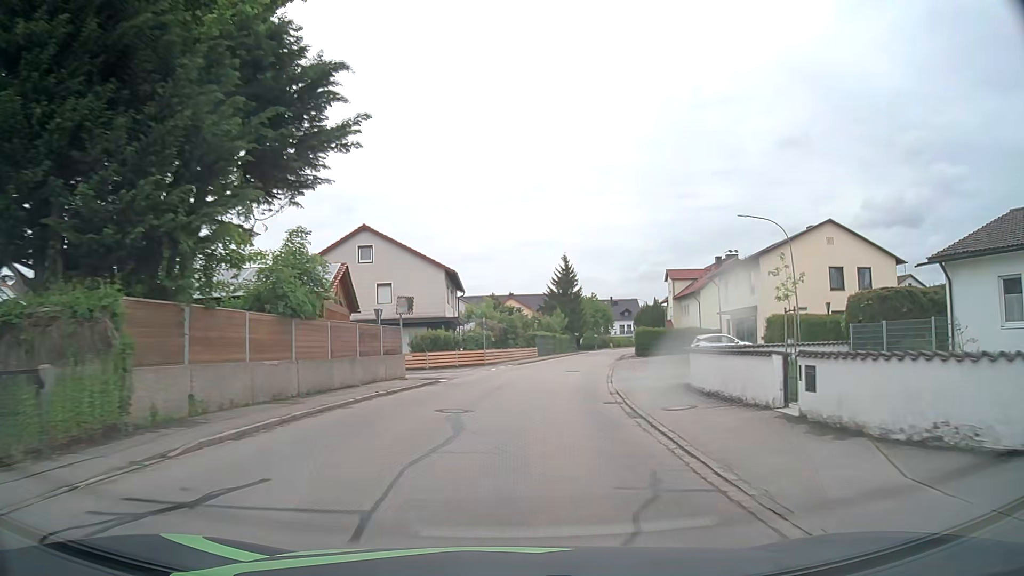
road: residential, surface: asphalt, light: Day
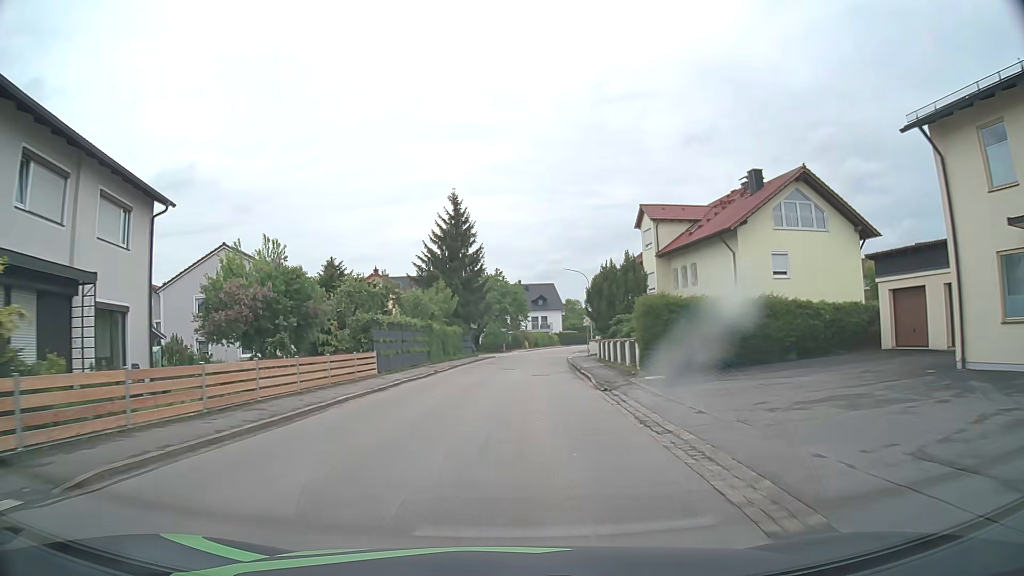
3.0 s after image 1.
(+4.0, +37.7) m; +9°
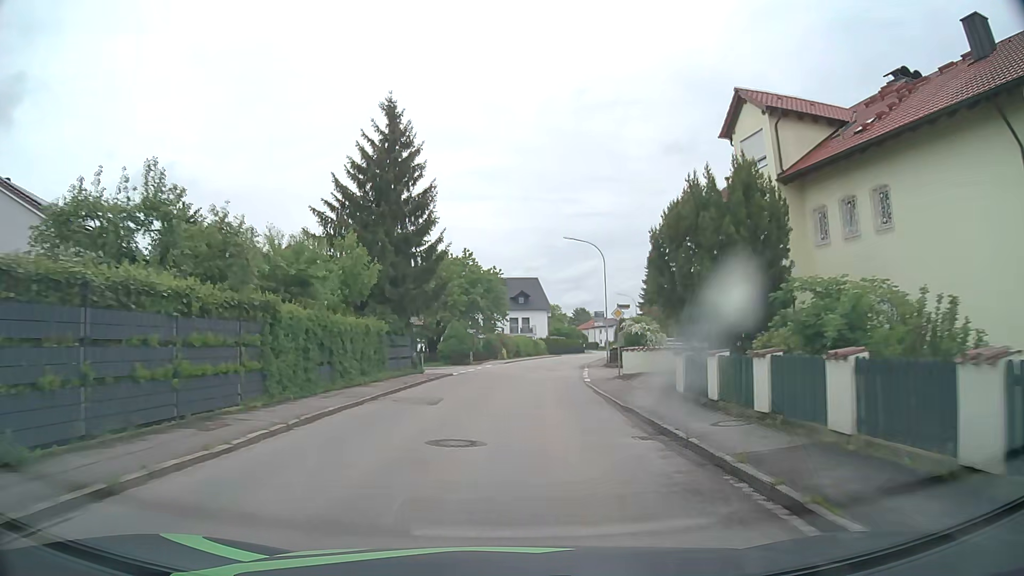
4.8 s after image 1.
(+0.3, +22.9) m; +2°
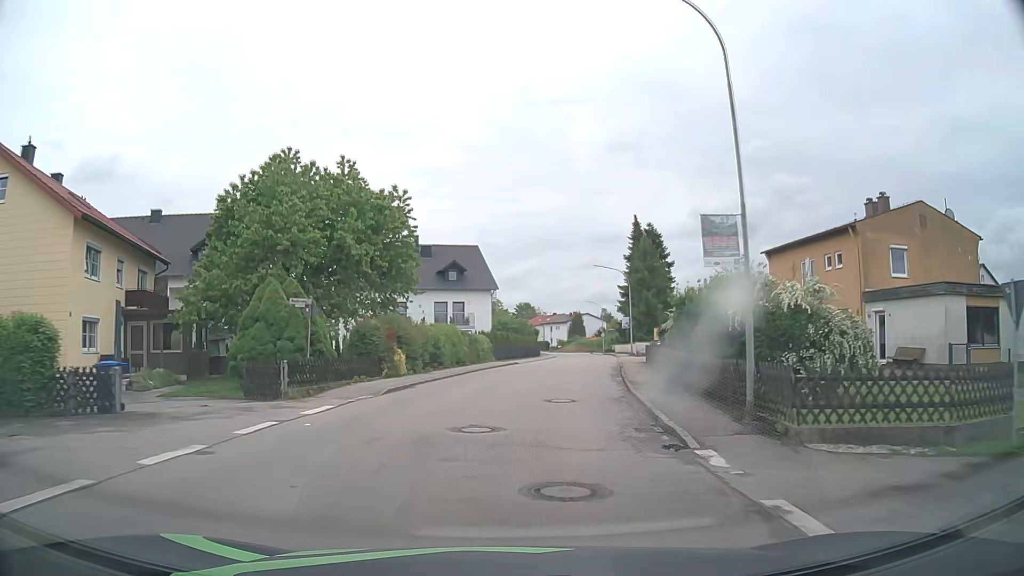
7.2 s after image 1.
(+1.2, +30.4) m; +5°
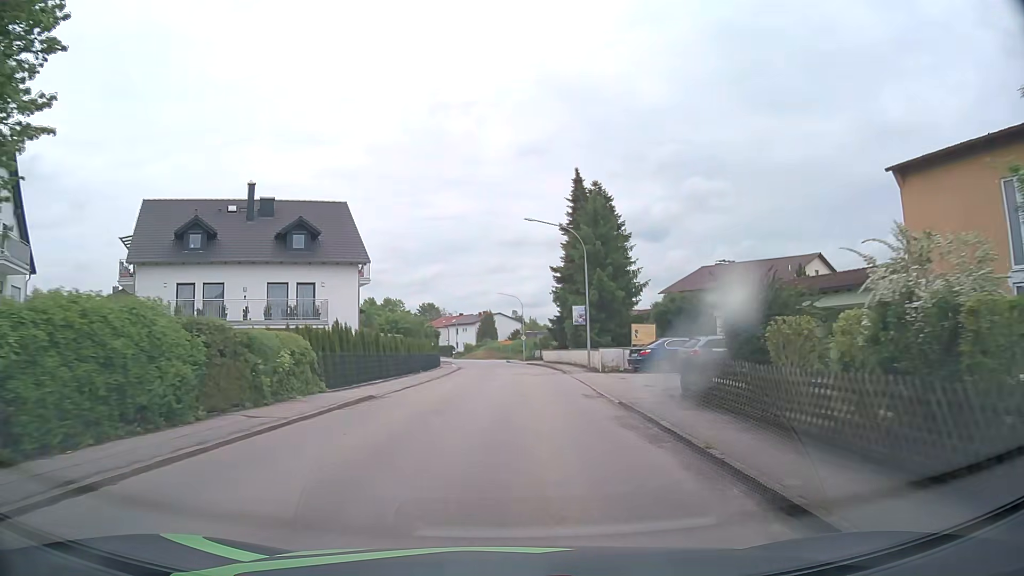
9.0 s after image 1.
(+1.6, +22.6) m; +8°
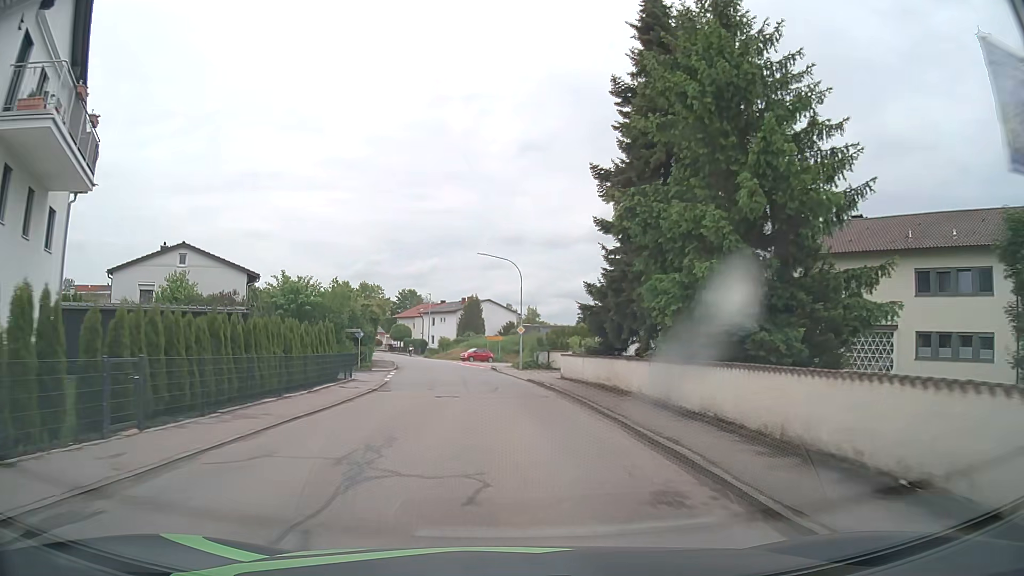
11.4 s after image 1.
(+0.5, +30.5) m; 0°
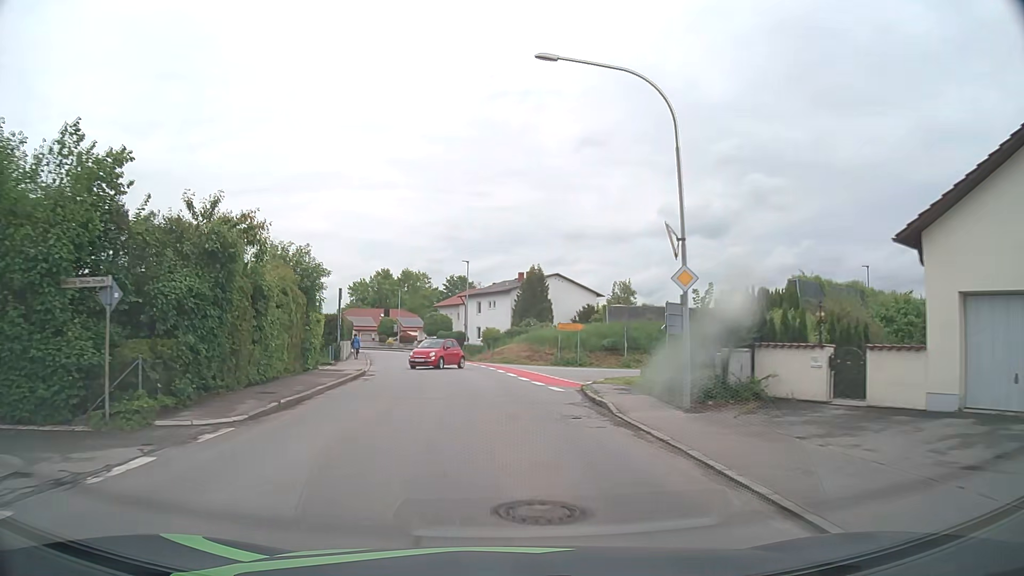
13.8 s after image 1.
(-0.8, +30.7) m; -5°
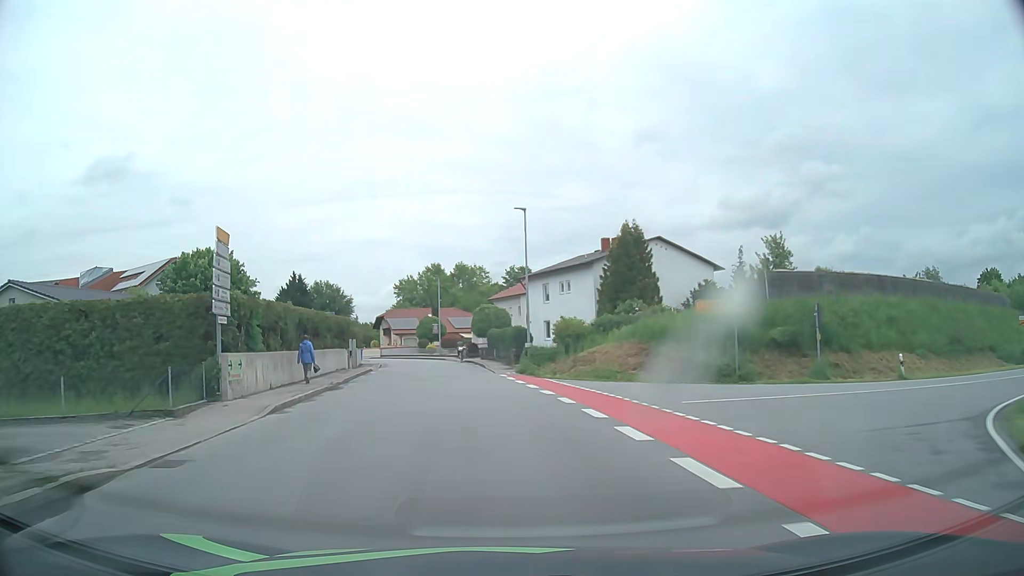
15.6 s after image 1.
(-0.9, +22.9) m; -5°
(0, +10) (-1, +20) (-2, +30) (-3, +40) (-5, +50) (-7, +59) (-11, +69) (-17, +77) (-24, +84) (-31, +91) m
